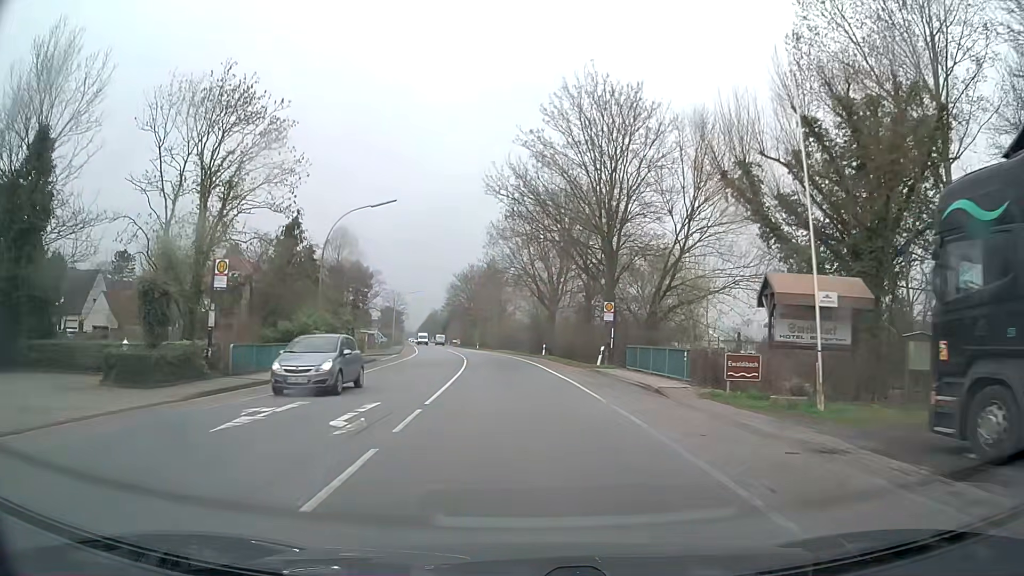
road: secondary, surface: asphalt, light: Day
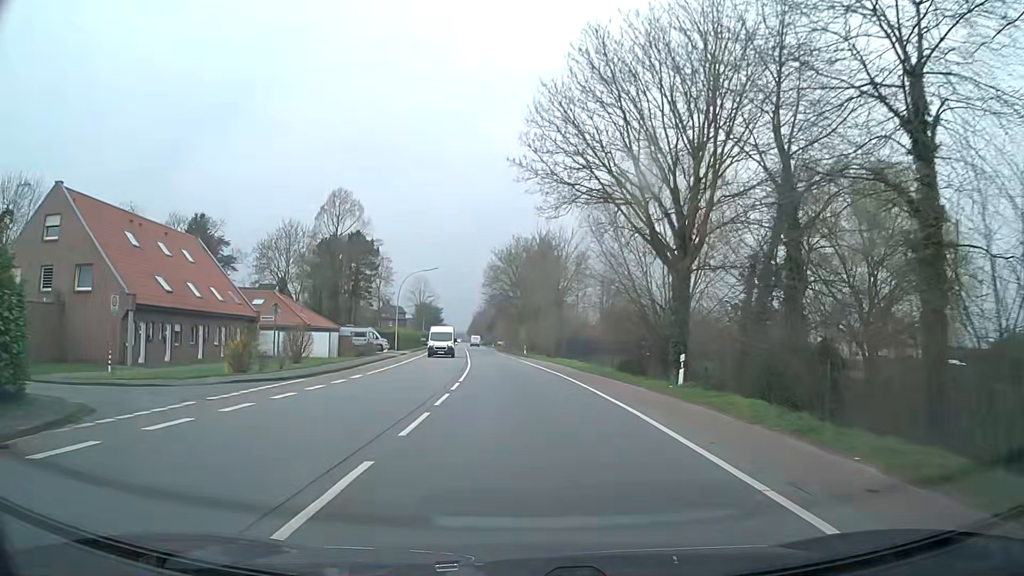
(-1.5, +36.3) m; -4°
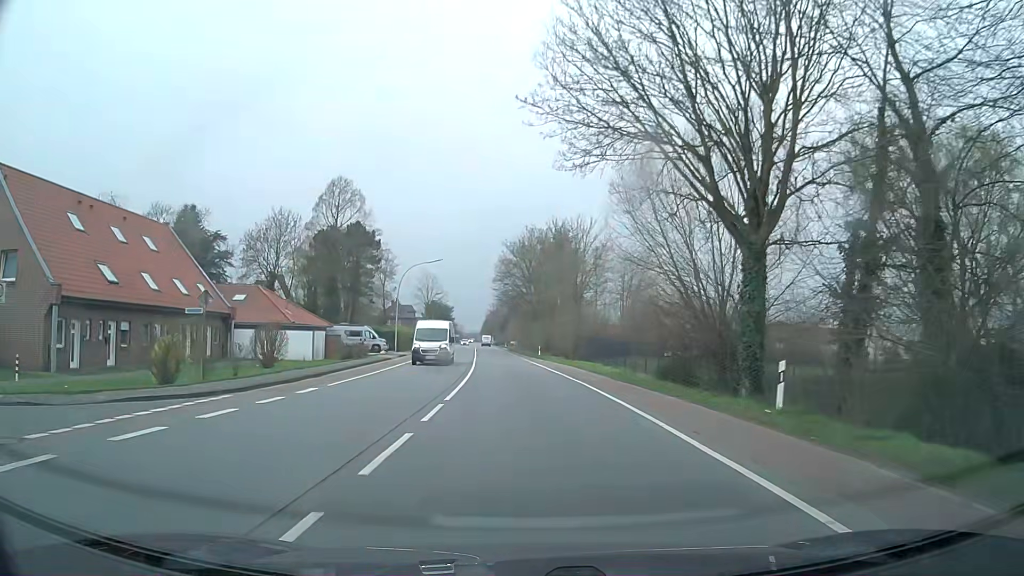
(-0.1, +7.4) m; -1°
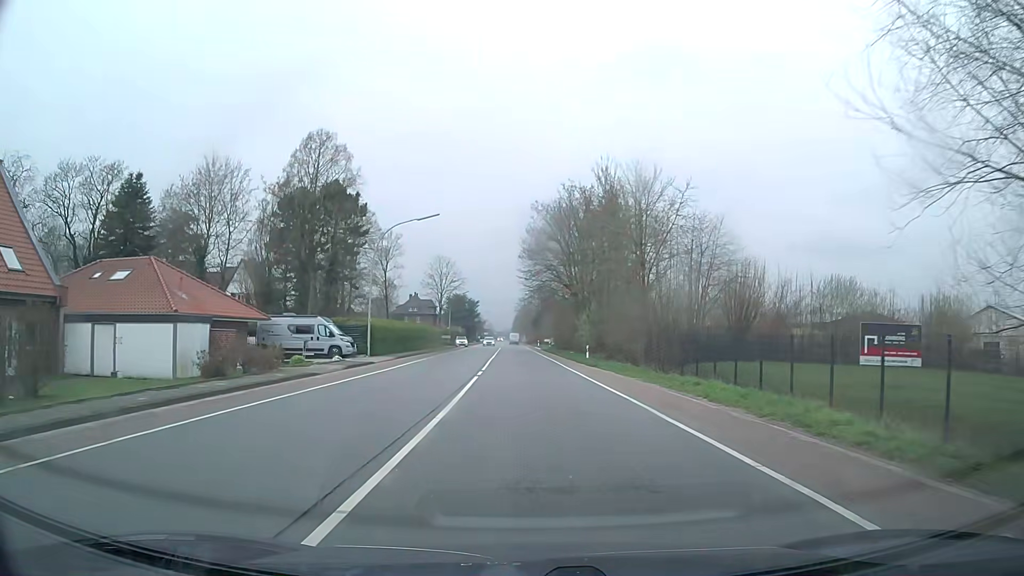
(-0.6, +22.5) m; -3°
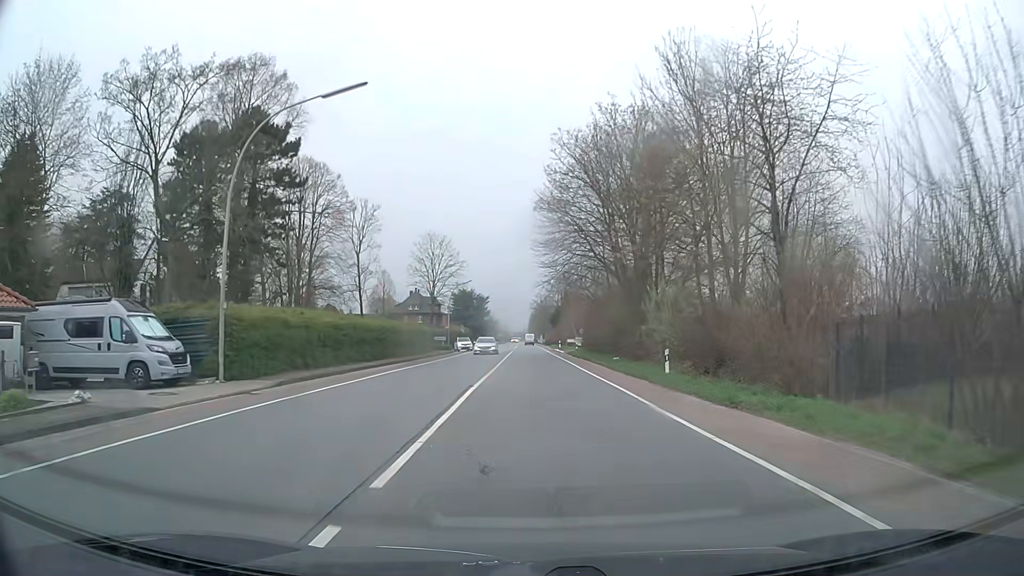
(-0.3, +22.8) m; -1°
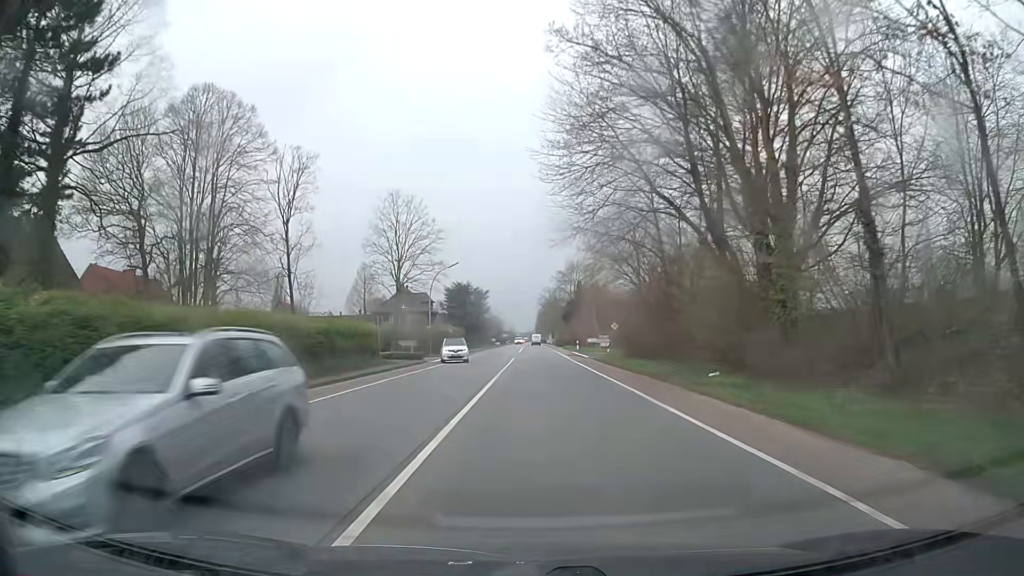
(-0.2, +22.8) m; -1°
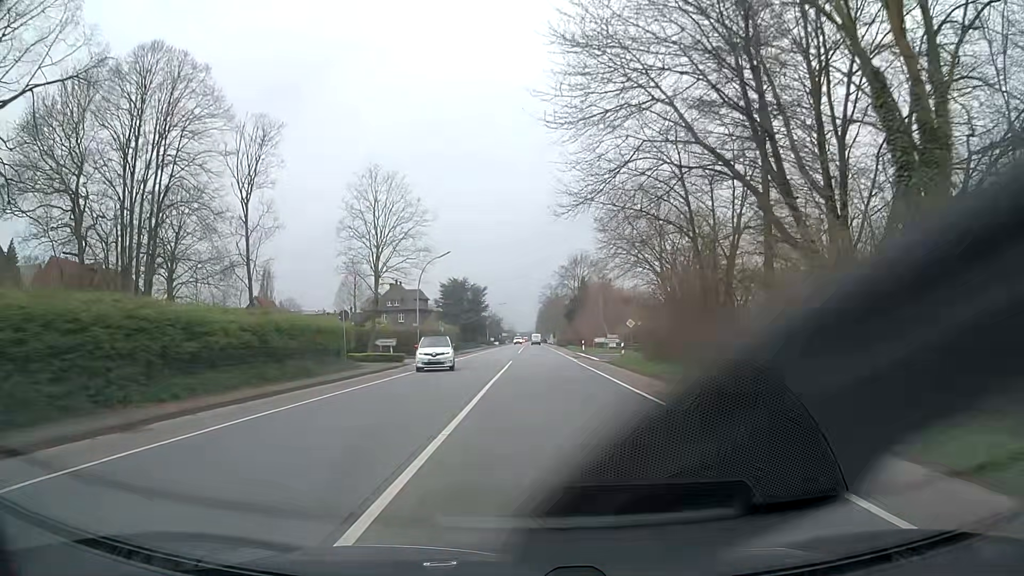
(0.0, +7.5) m; 0°
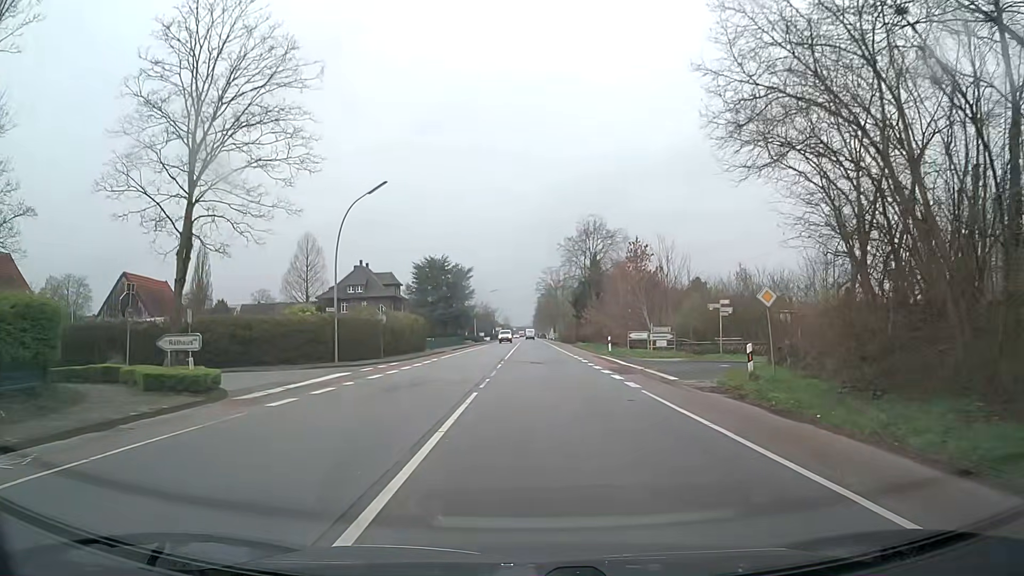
(+0.1, +24.5) m; +1°
(0, +10) (0, +20) (-5, +28) (-15, +29) (-25, +27) (-35, +26) (-44, +24) (-54, +22) (-64, +20) (-74, +17) m
